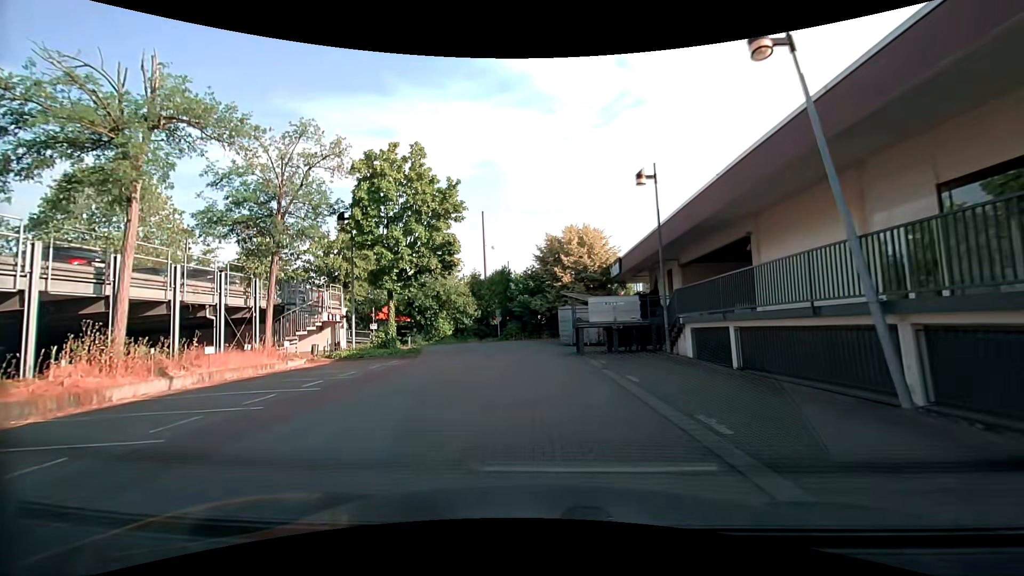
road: service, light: Day
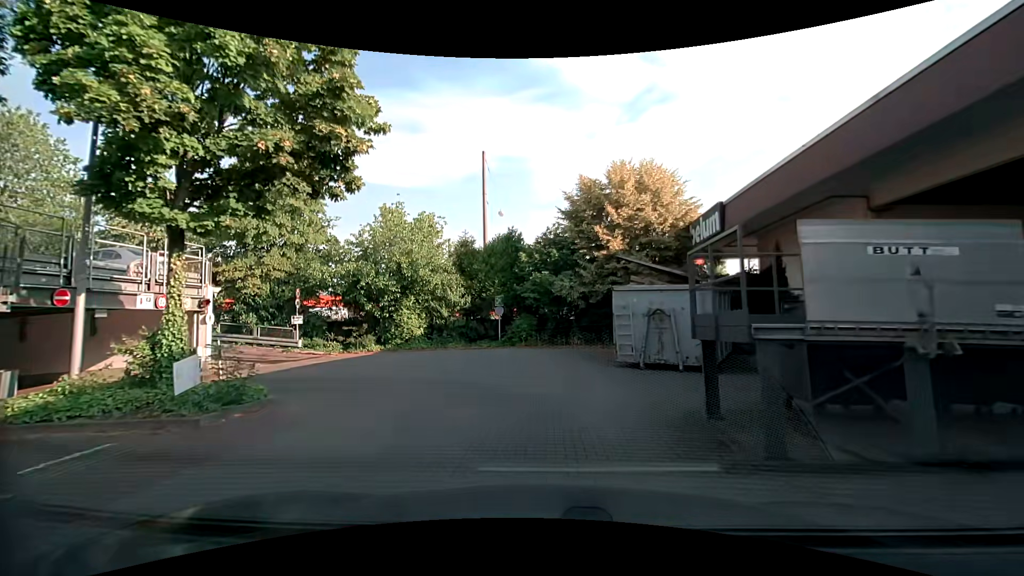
(-0.2, +15.1) m; -1°
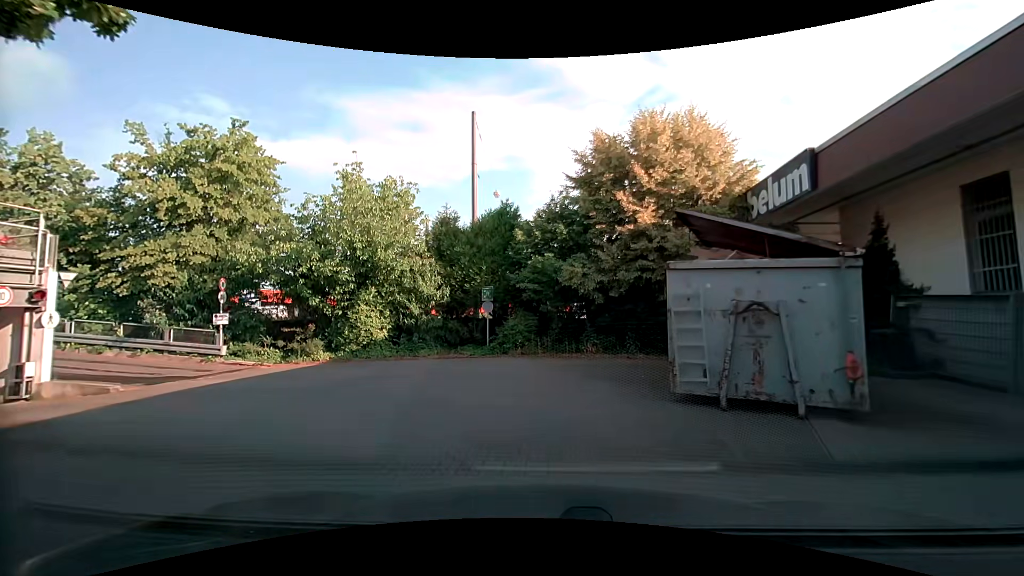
(0.0, +5.8) m; 0°
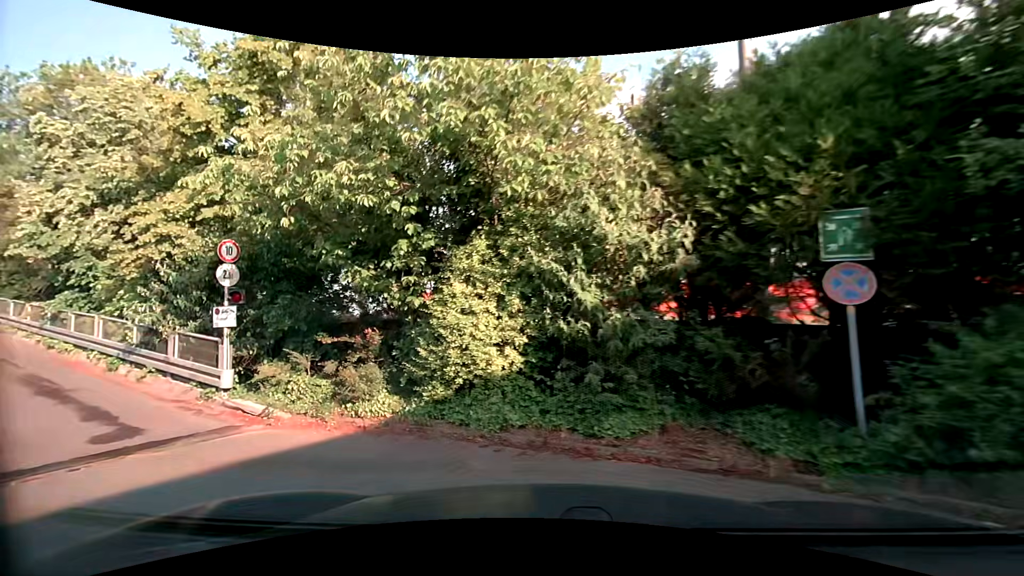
(-1.3, +12.1) m; -25°
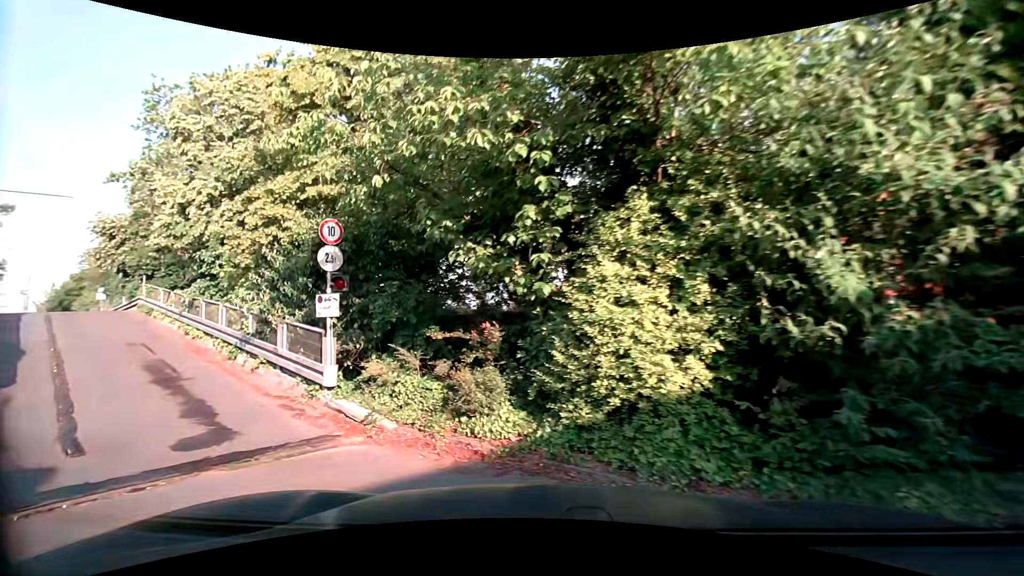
(-0.3, +2.0) m; -14°
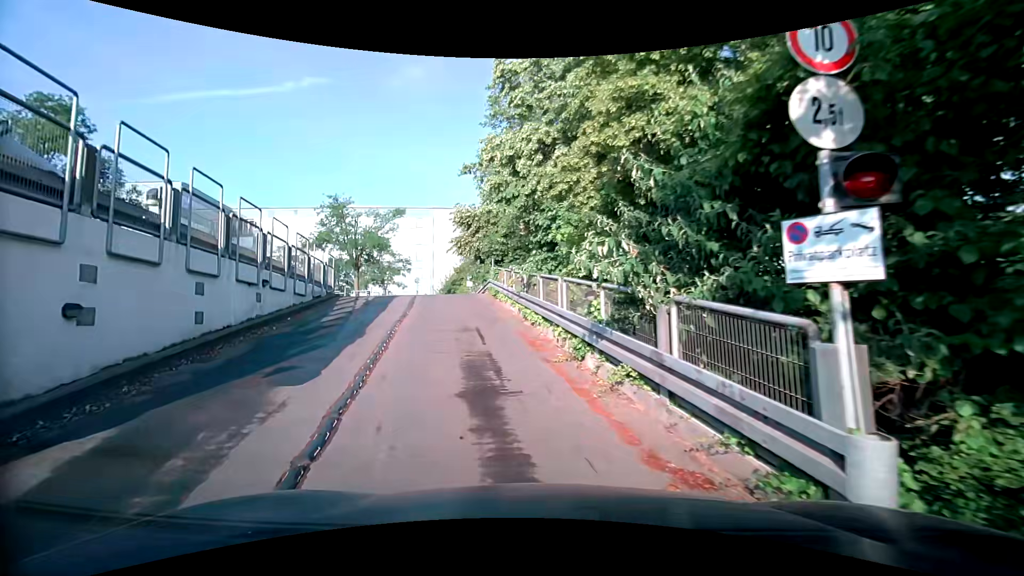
(-1.9, +5.3) m; -35°
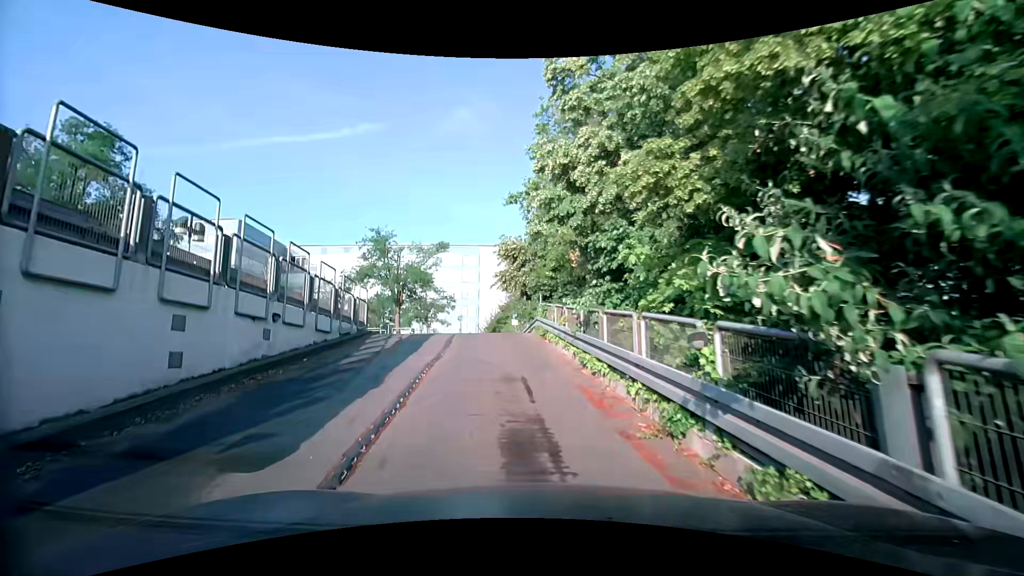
(-0.2, +2.3) m; -8°
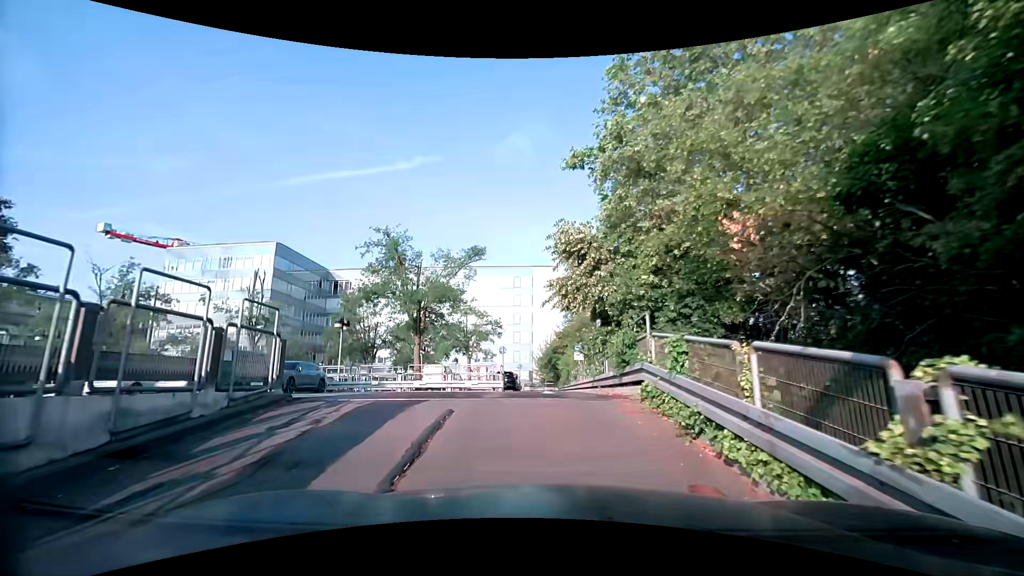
(-0.9, +10.1) m; -5°
